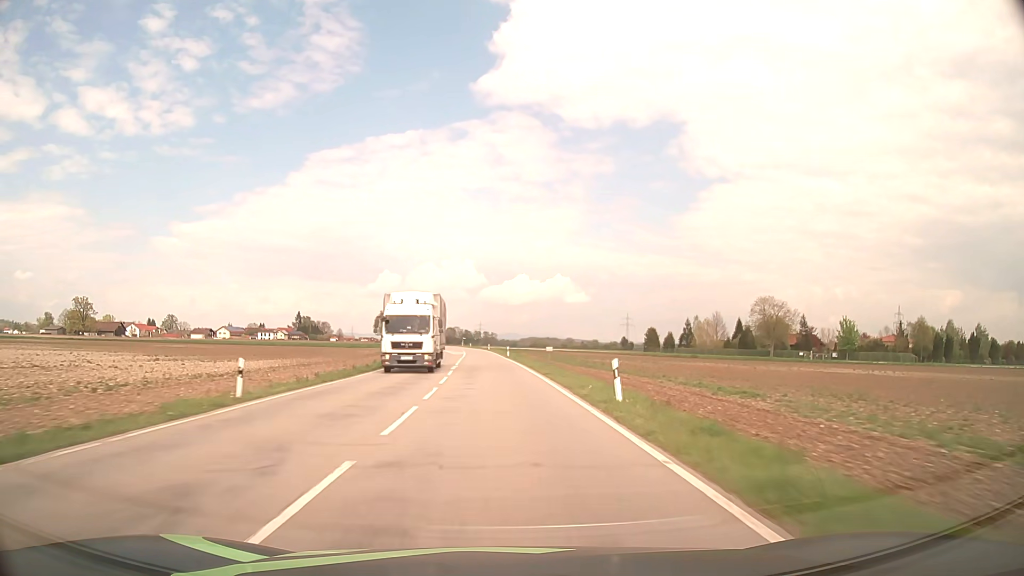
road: secondary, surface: asphalt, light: Day
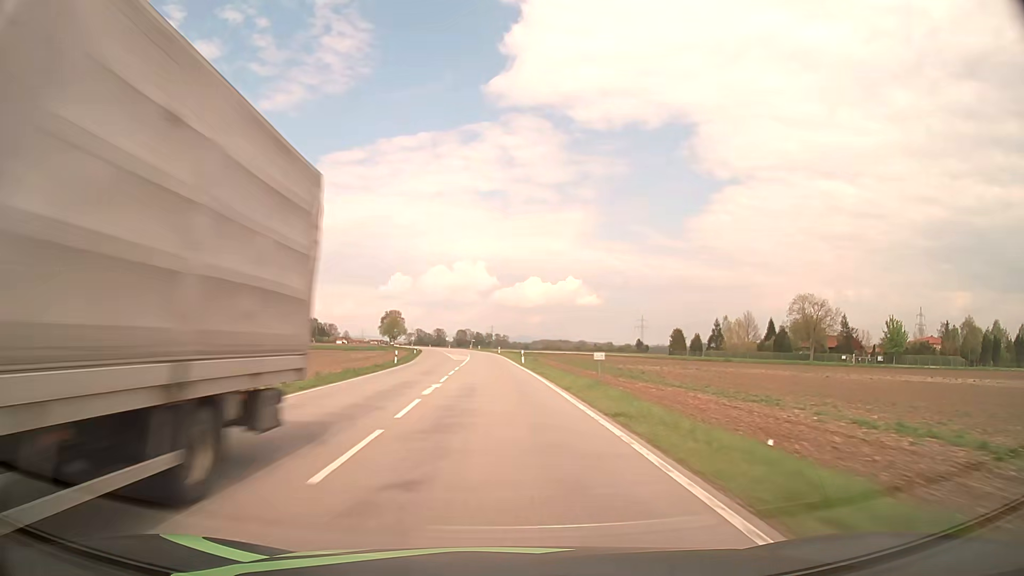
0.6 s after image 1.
(-0.1, +15.6) m; -1°
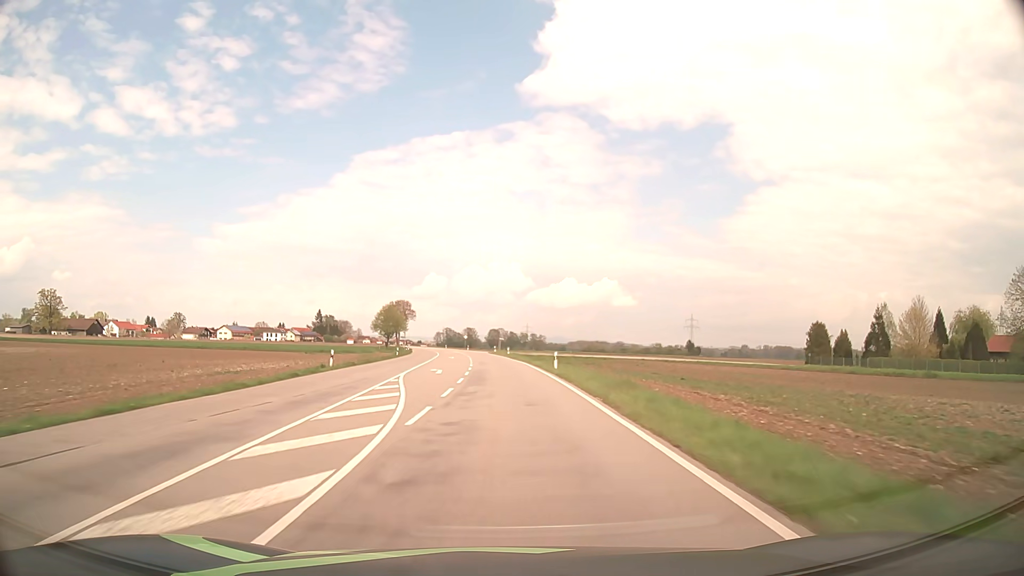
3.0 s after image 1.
(-1.9, +62.7) m; -3°
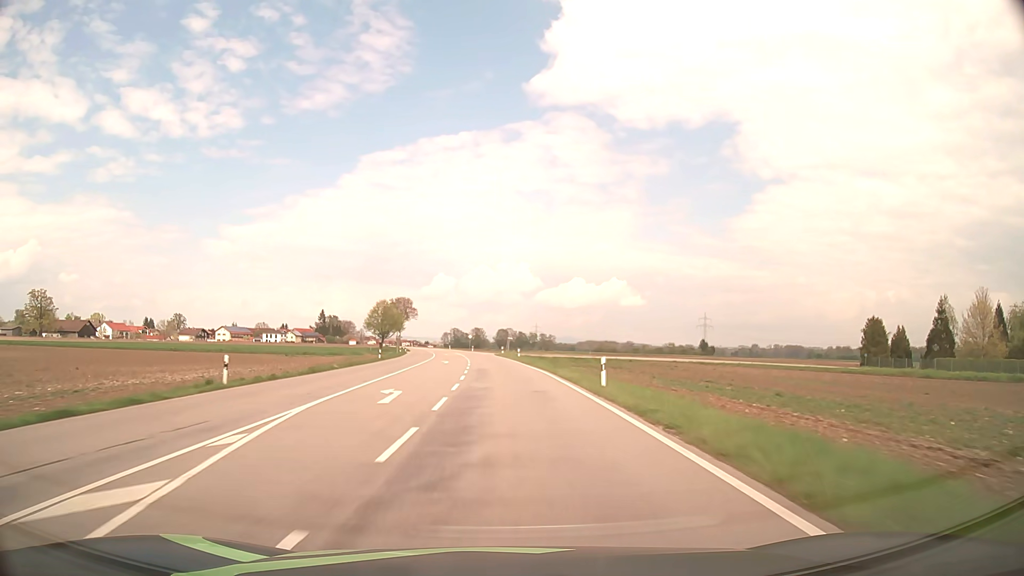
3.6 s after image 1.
(-0.1, +15.7) m; -1°
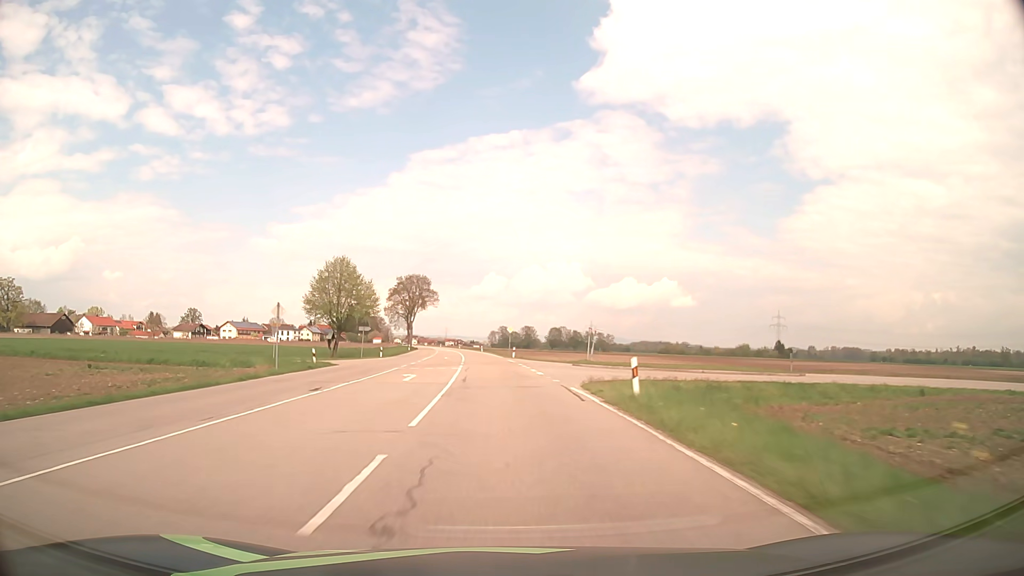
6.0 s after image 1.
(-2.2, +63.1) m; -4°
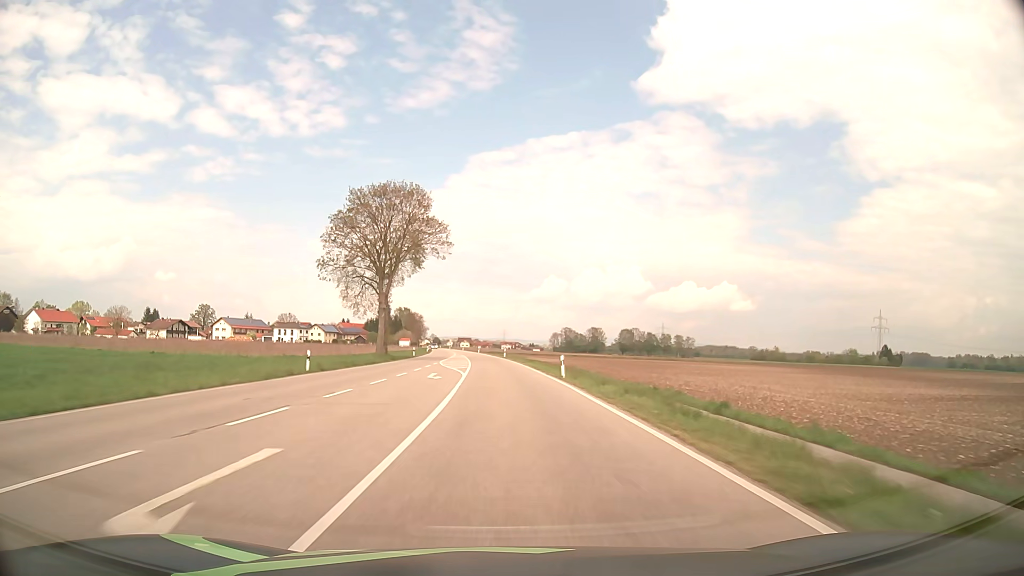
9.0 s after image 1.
(-3.8, +78.9) m; -5°
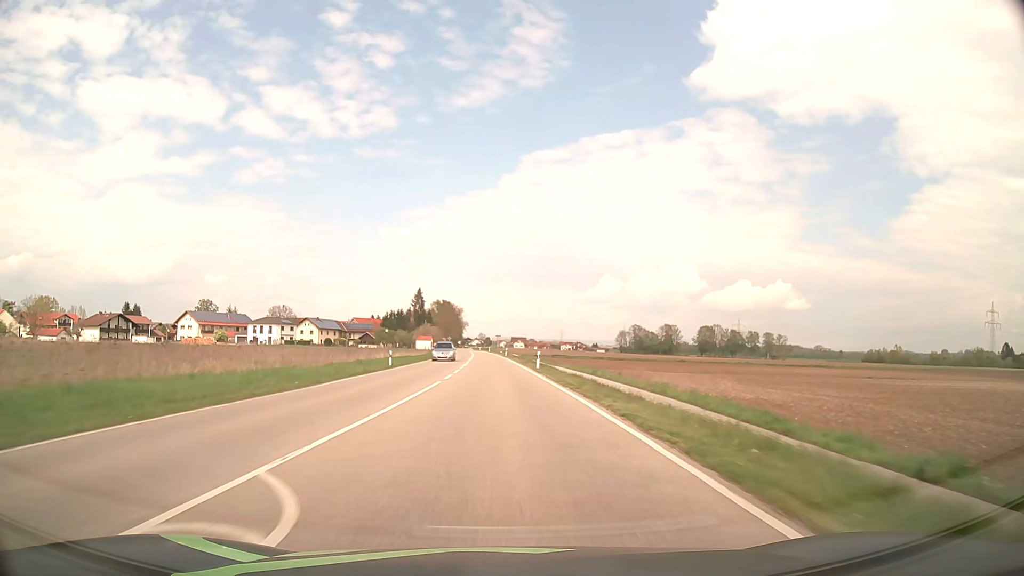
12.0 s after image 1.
(-3.2, +78.9) m; -5°
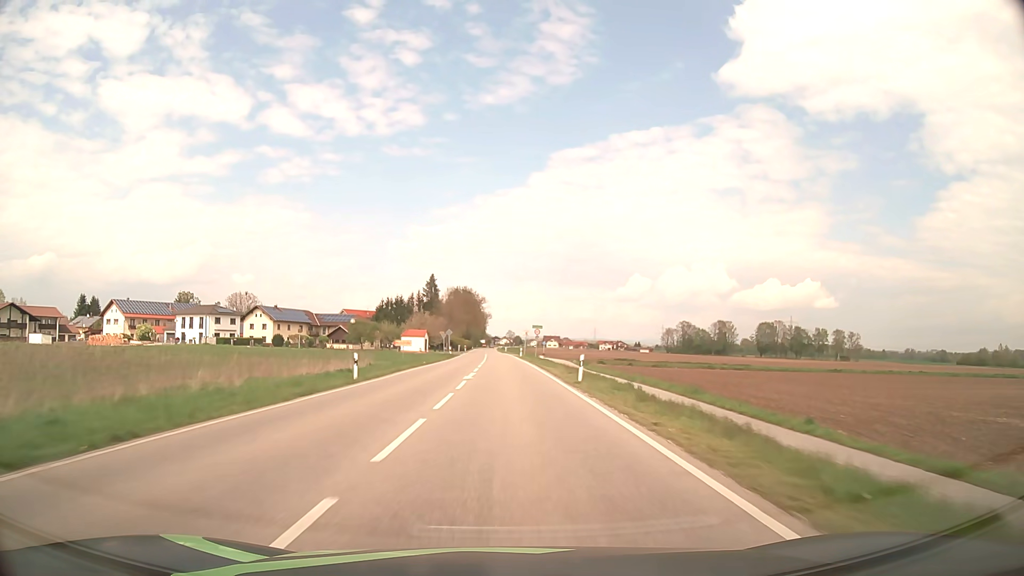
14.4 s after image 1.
(-1.7, +60.9) m; -3°
(0, +10) (0, +20) (0, +30) (0, +40) (0, +50) (-1, +60) (-1, +70) (-1, +80) (-1, +90) (-1, +100) m
